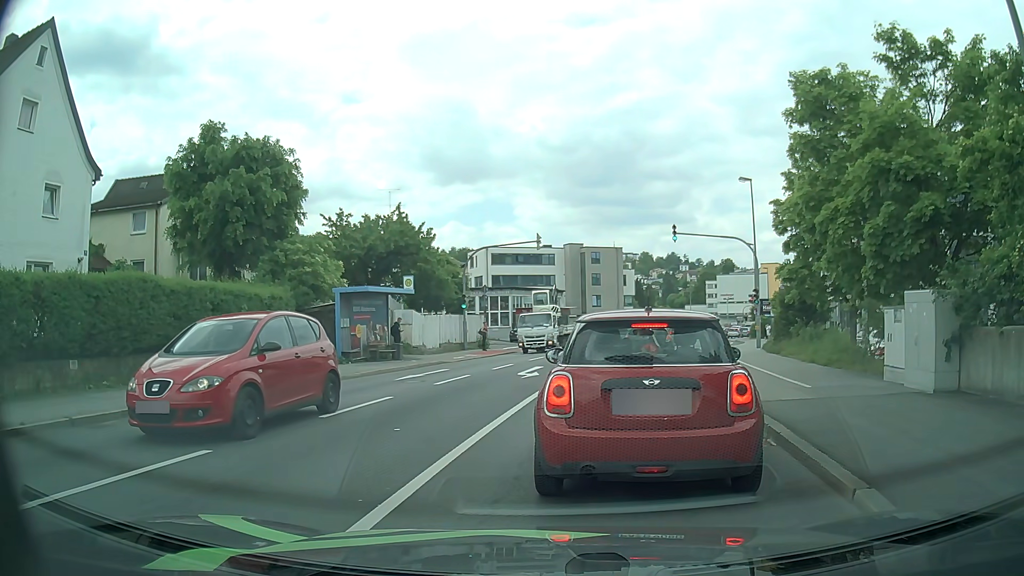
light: Day
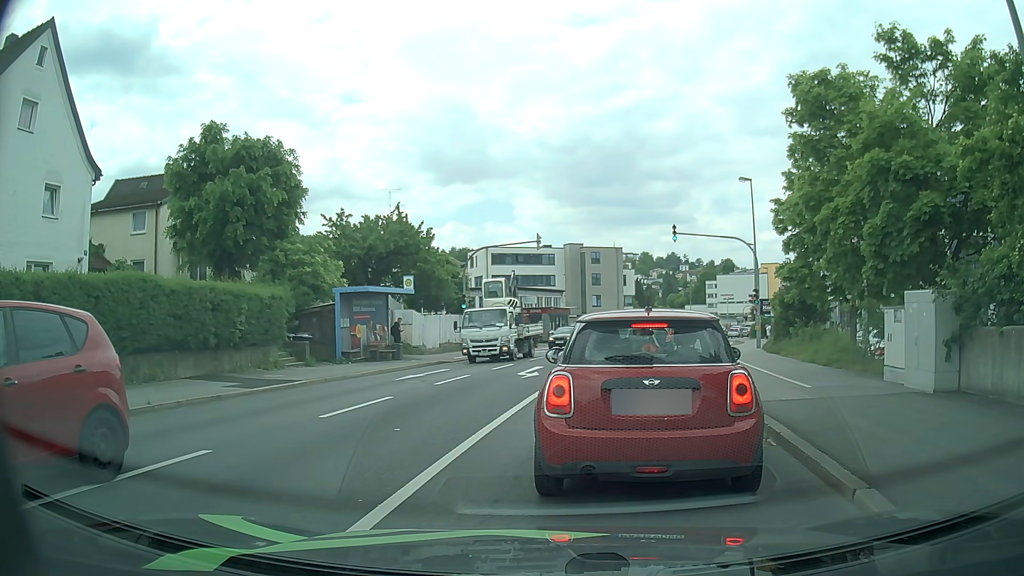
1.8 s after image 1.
(0.0, 0.0) m; 0°
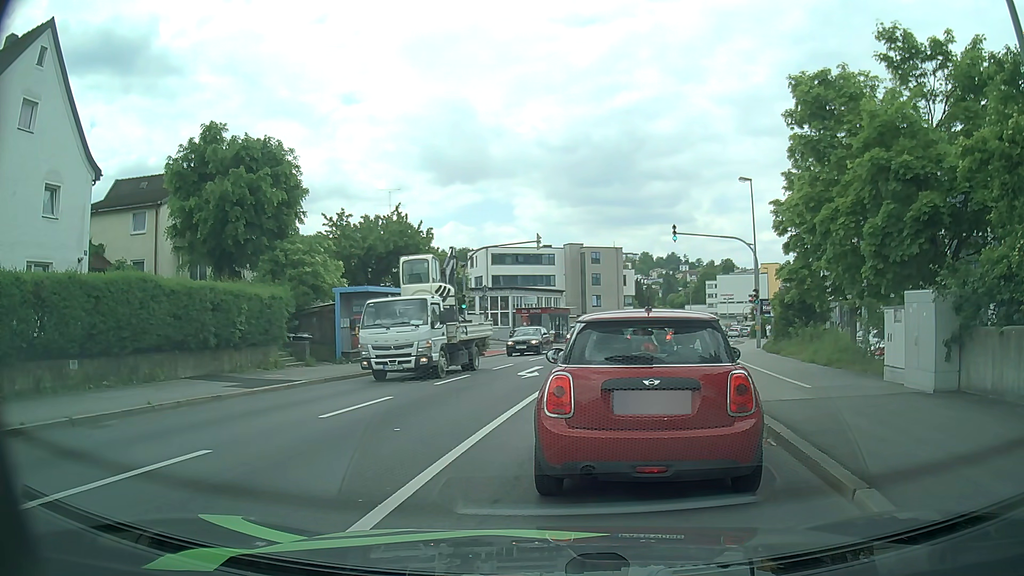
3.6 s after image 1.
(0.0, 0.0) m; 0°
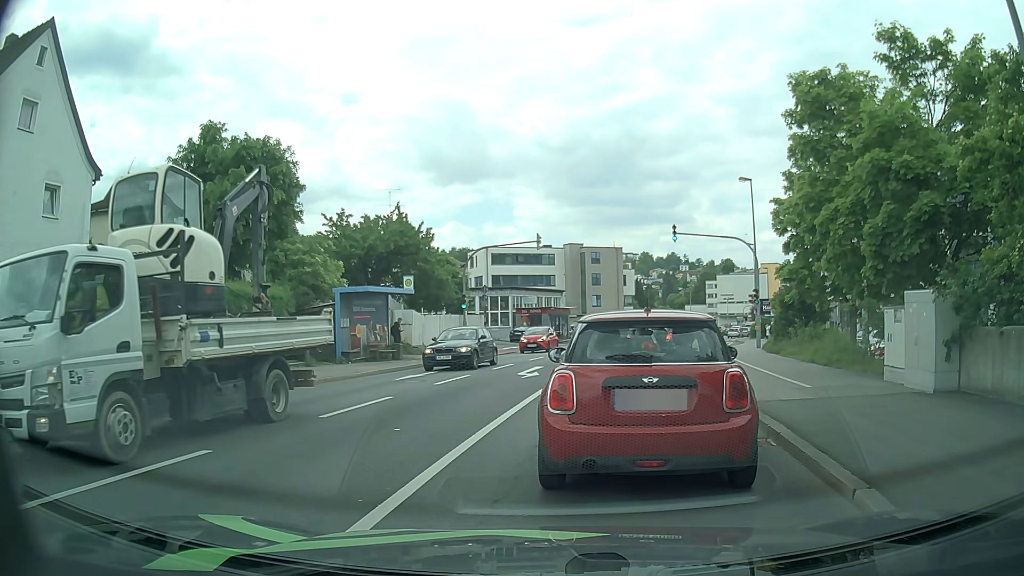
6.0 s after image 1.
(0.0, 0.0) m; 0°
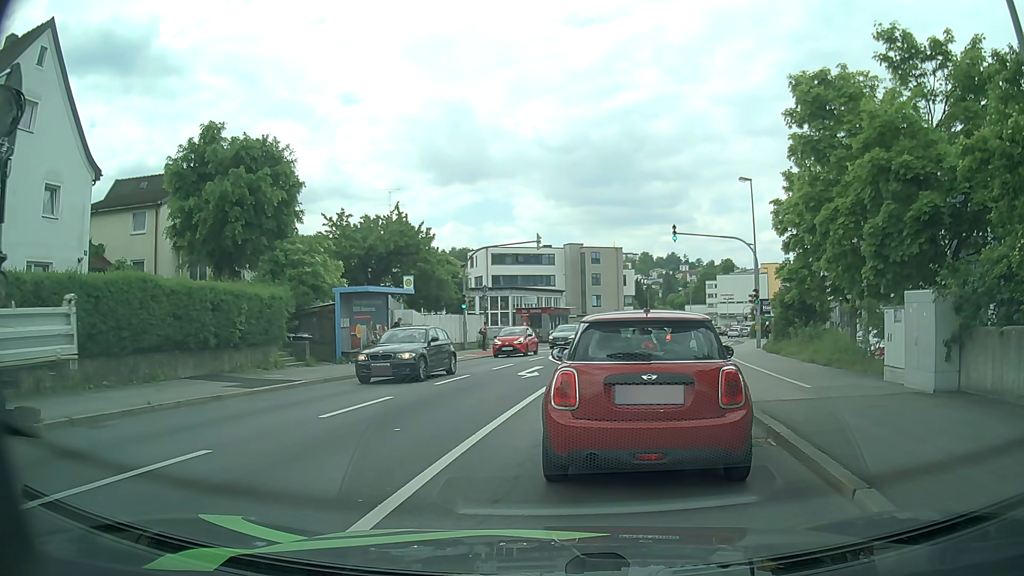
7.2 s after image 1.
(0.0, 0.0) m; 0°
